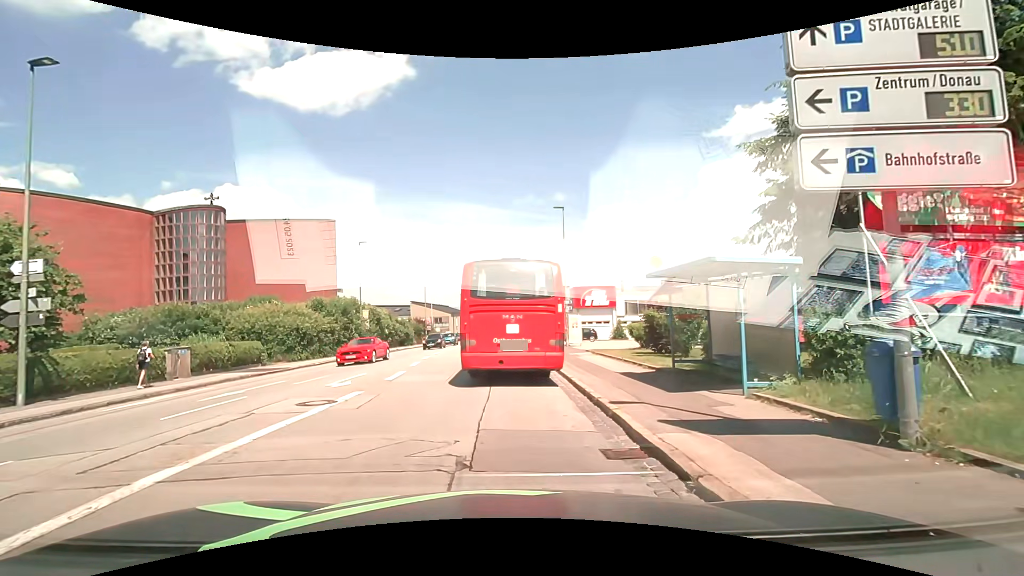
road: tertiary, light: Day
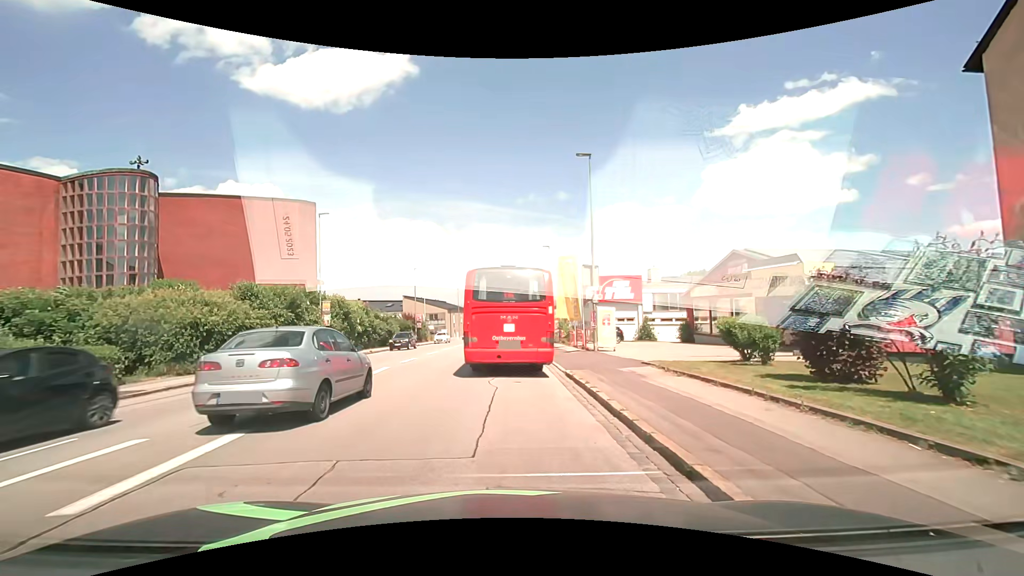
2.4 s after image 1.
(-0.1, +11.1) m; -2°
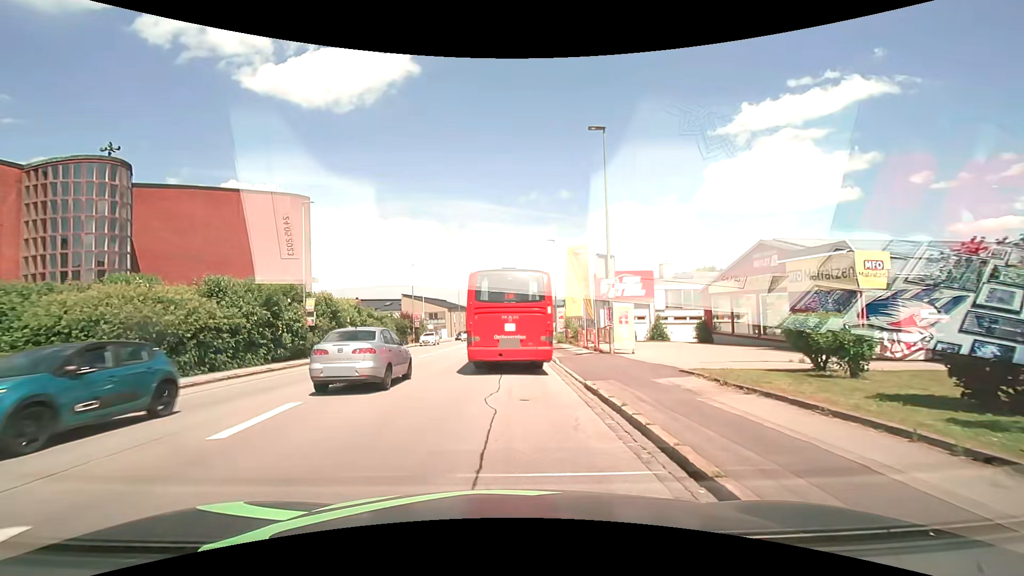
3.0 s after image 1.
(+0.1, +3.4) m; +1°
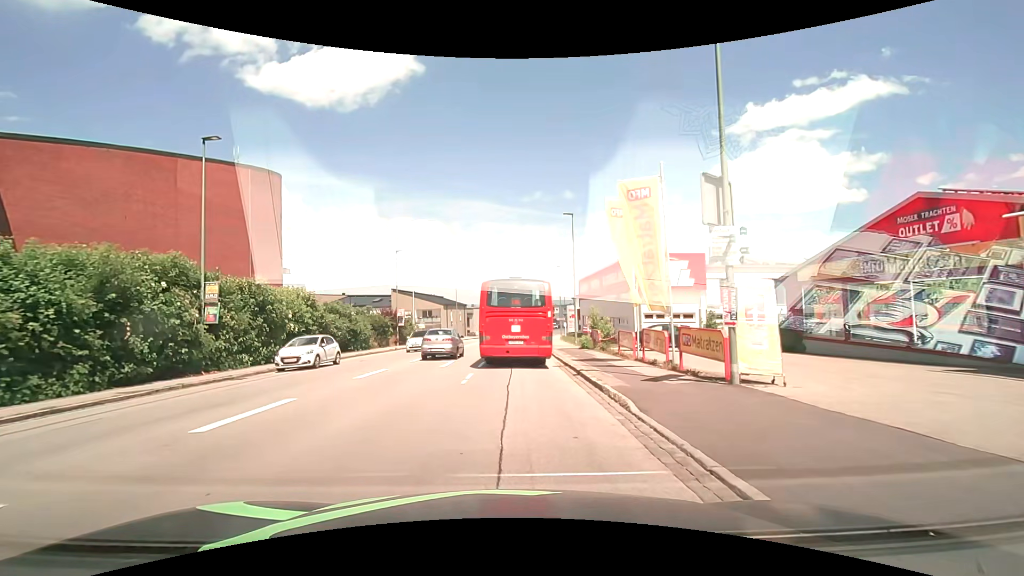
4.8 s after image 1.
(0.0, +11.7) m; 0°
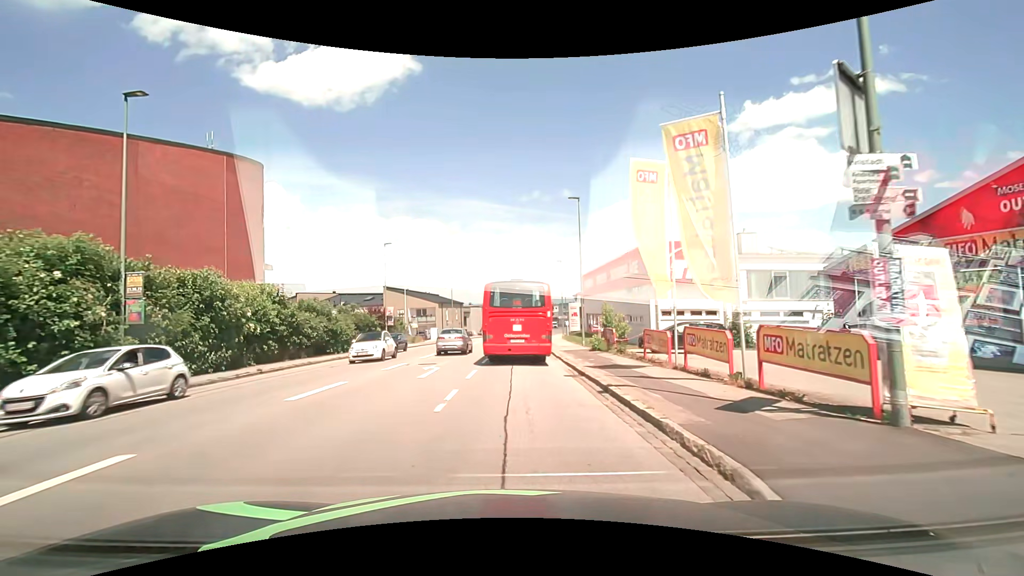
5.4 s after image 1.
(0.0, +4.5) m; +1°
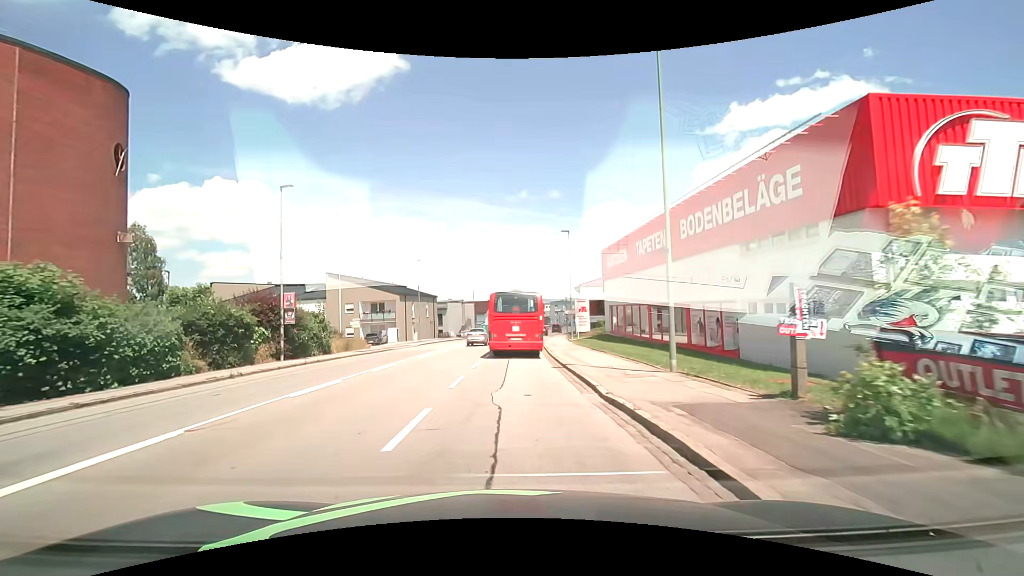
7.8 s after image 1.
(+0.2, +20.6) m; +1°
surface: asphalt
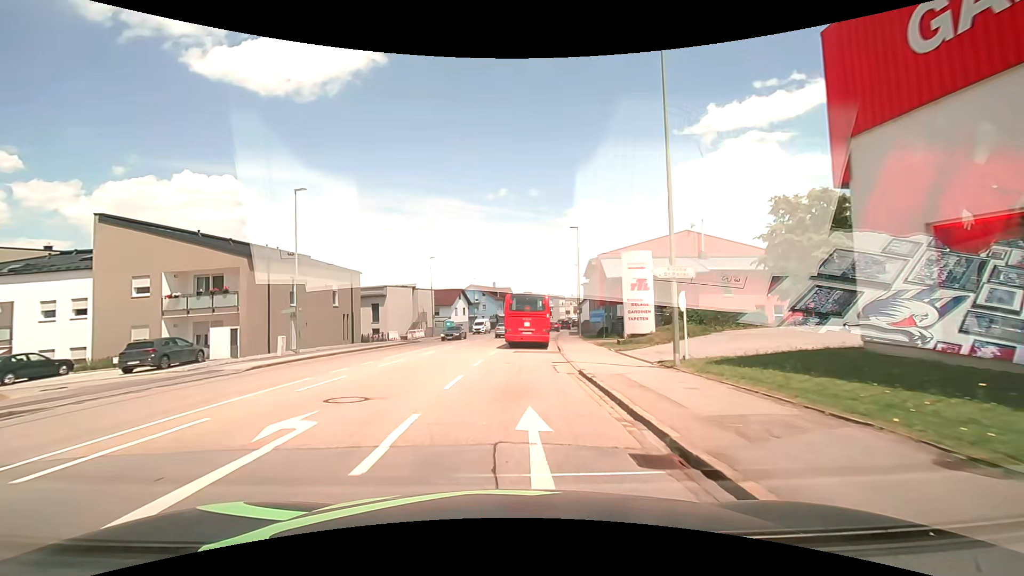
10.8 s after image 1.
(+0.4, +31.7) m; +2°
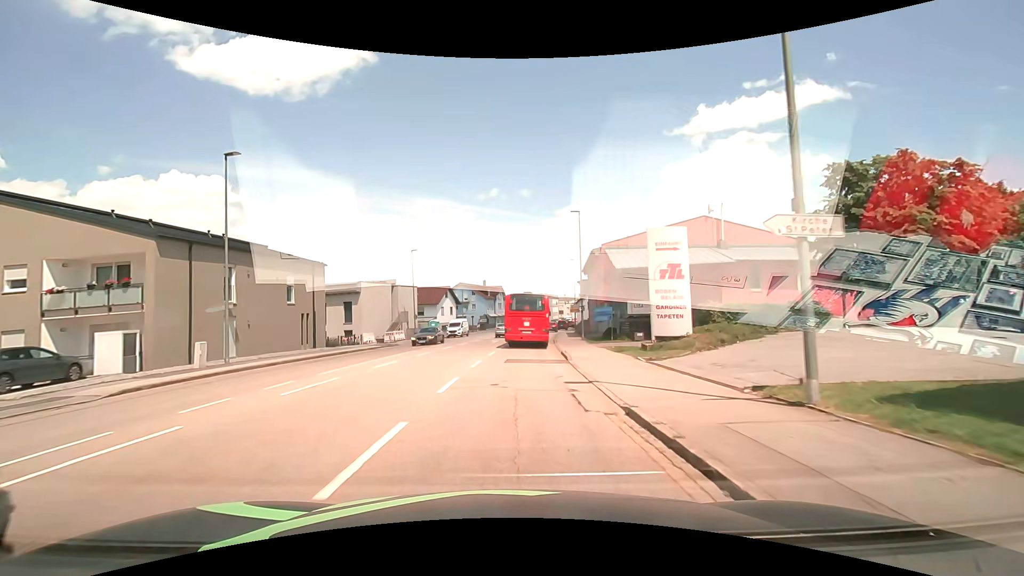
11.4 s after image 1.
(+0.1, +6.6) m; +2°
(0, +10) (0, +20) (+1, +30) (+2, +40) (+3, +50) (+4, +60) (+5, +70) (+7, +80) (+9, +89) (+11, +99) m
